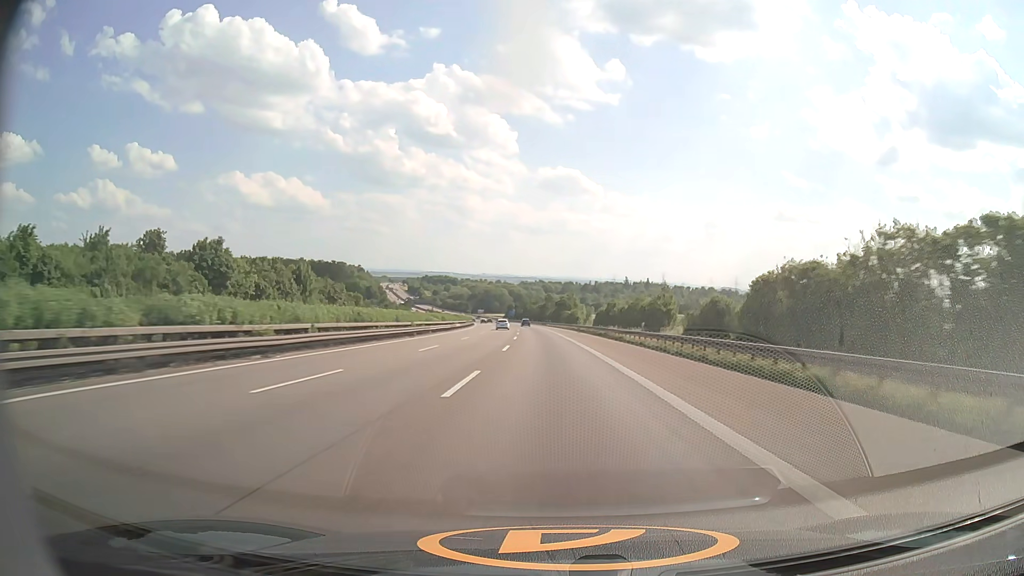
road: motorway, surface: asphalt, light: Day
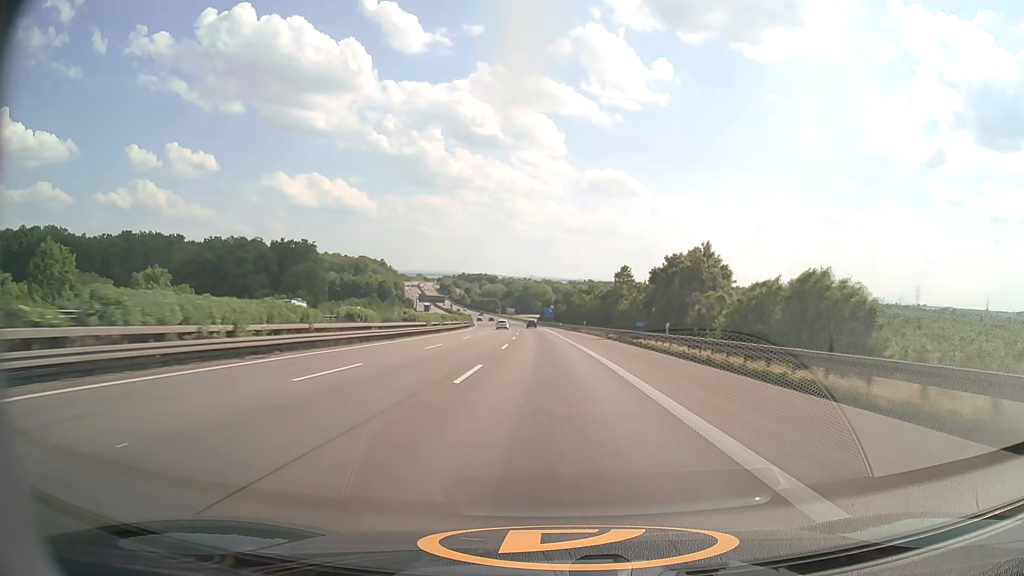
(-3.5, +105.3) m; -4°
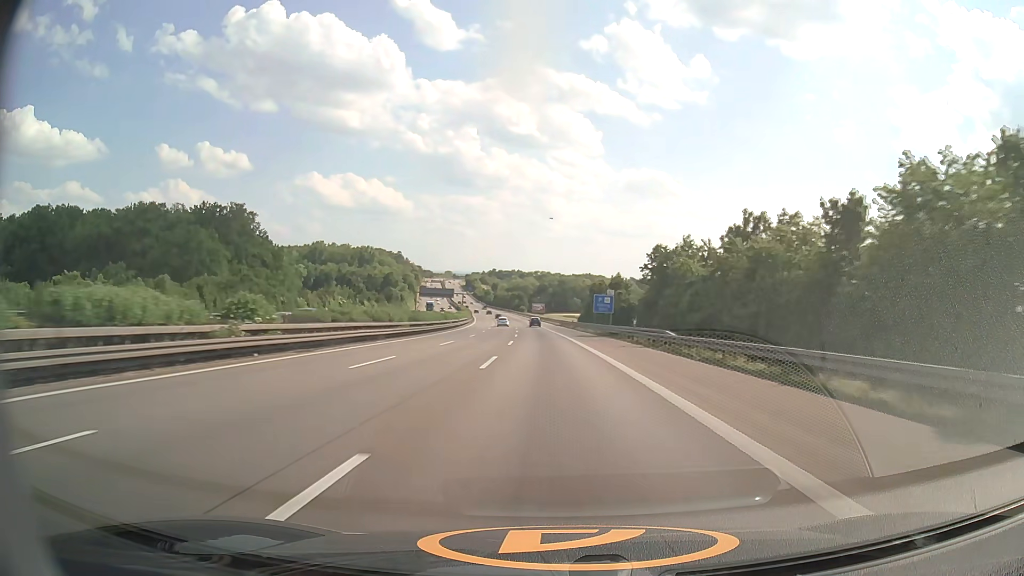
(-2.4, +85.4) m; -3°
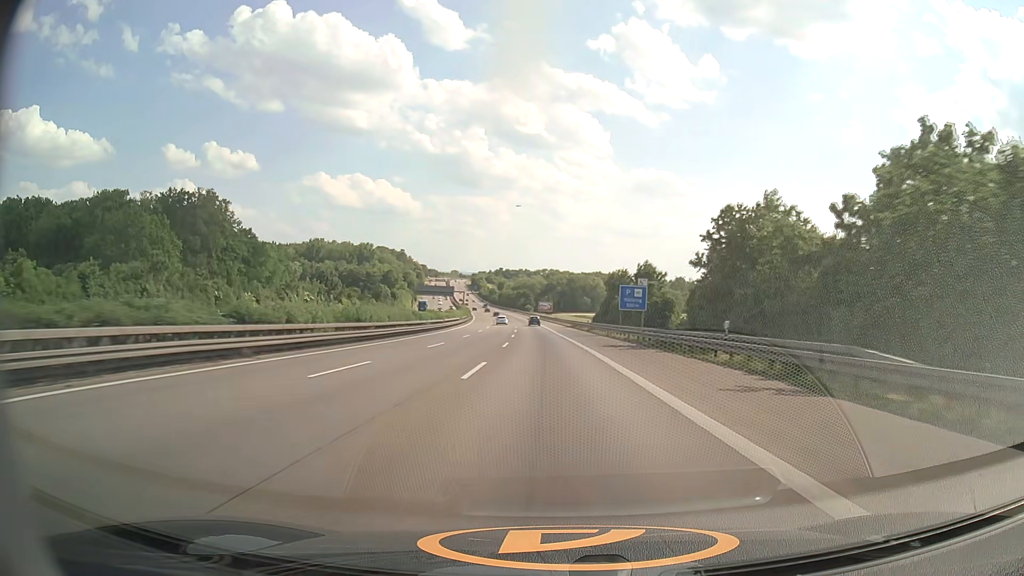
(-0.1, +21.2) m; -1°
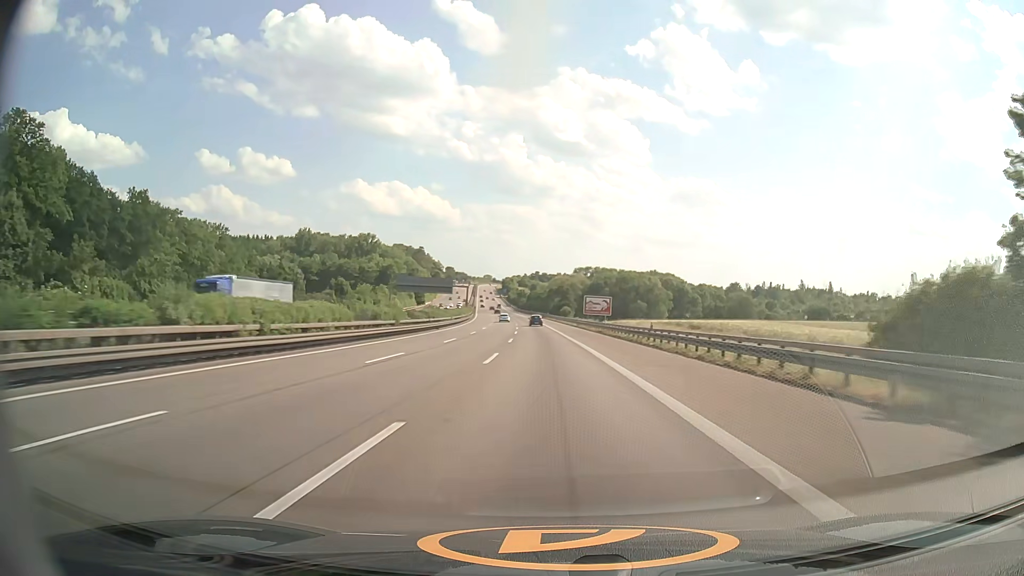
(-2.3, +84.1) m; -3°
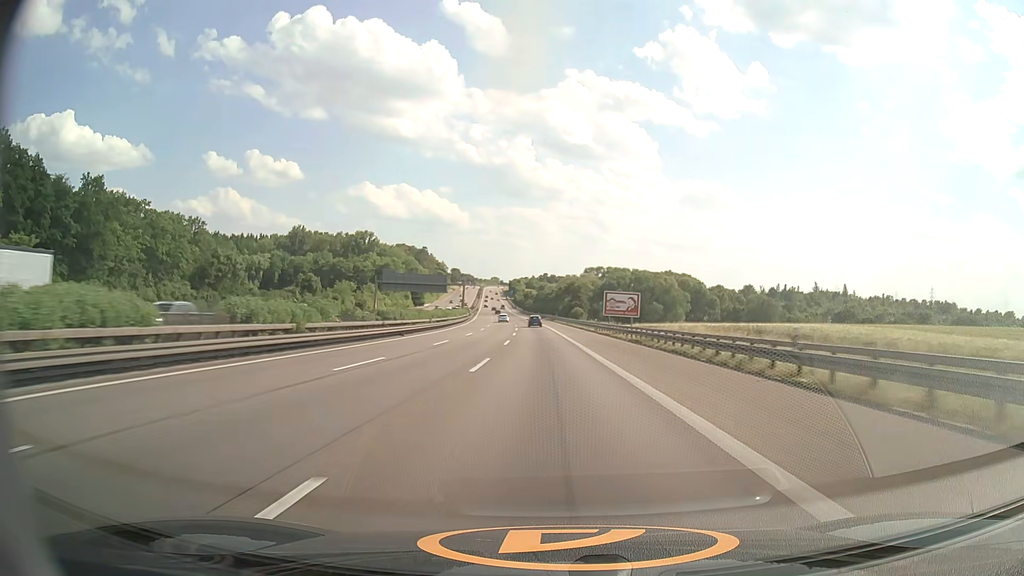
(-0.1, +21.2) m; -1°
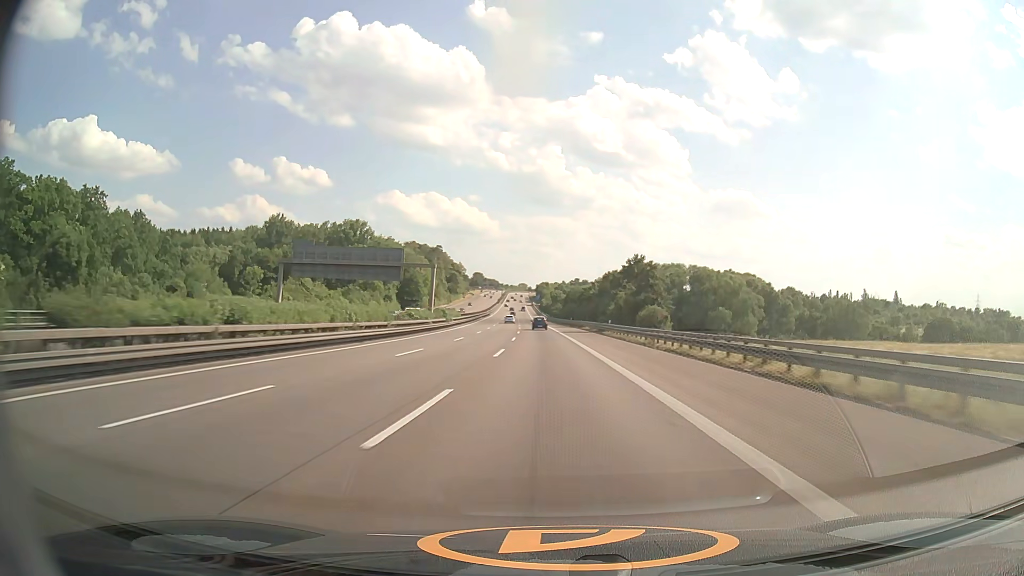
(-1.6, +64.5) m; -3°
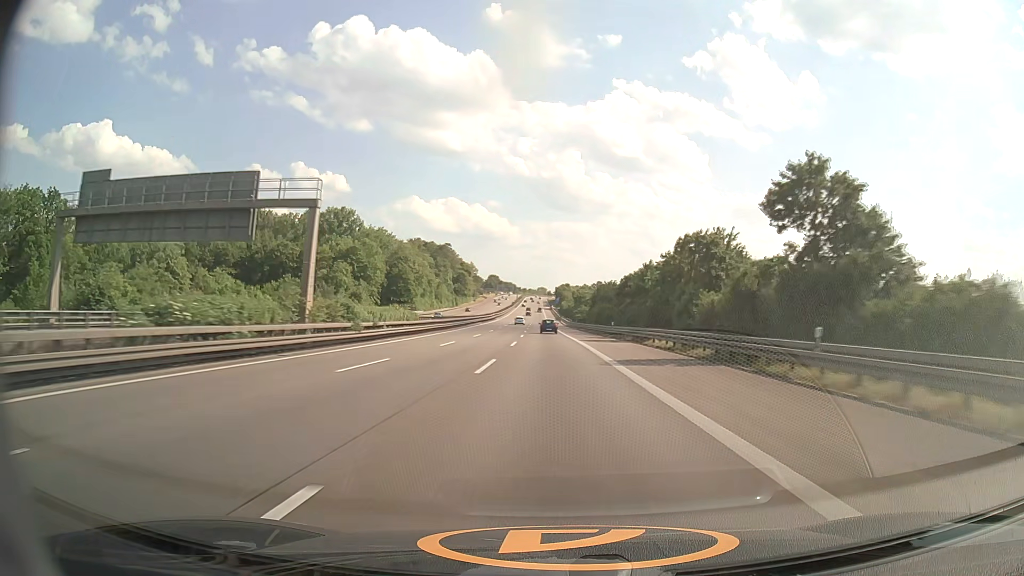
(-0.6, +43.8) m; -2°
(0, +10) (0, +20) (0, +30) (-1, +40) (-1, +50) (-1, +60) (-1, +70) (-2, +80) (-2, +90) (-3, +100) m
